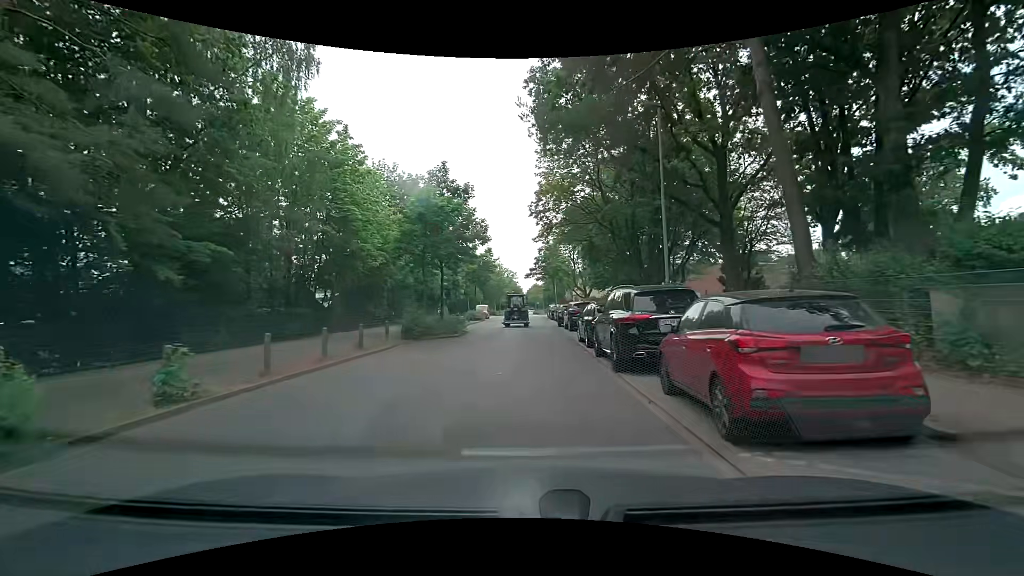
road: residential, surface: asphalt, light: Day
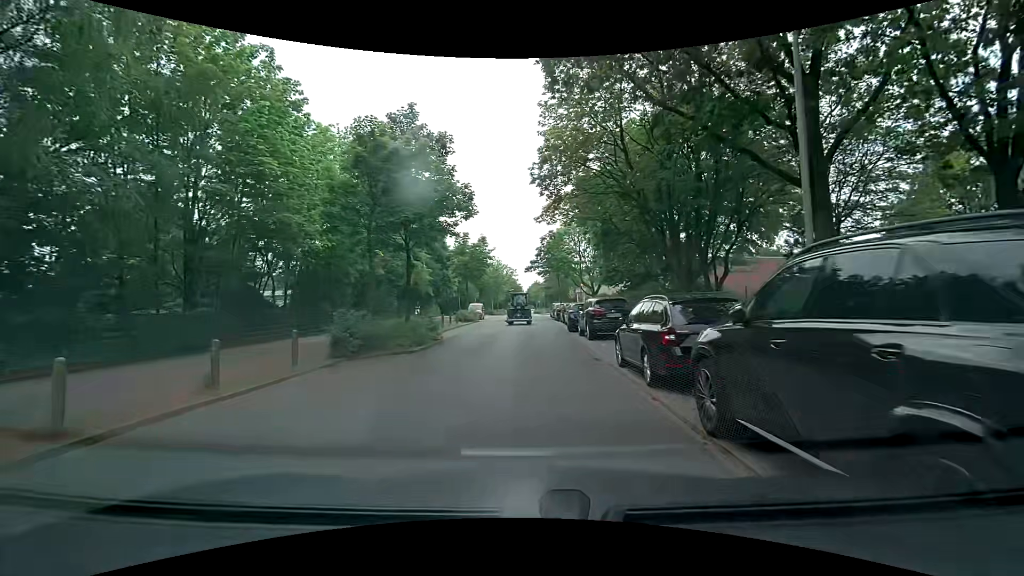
(+0.1, +8.2) m; +1°
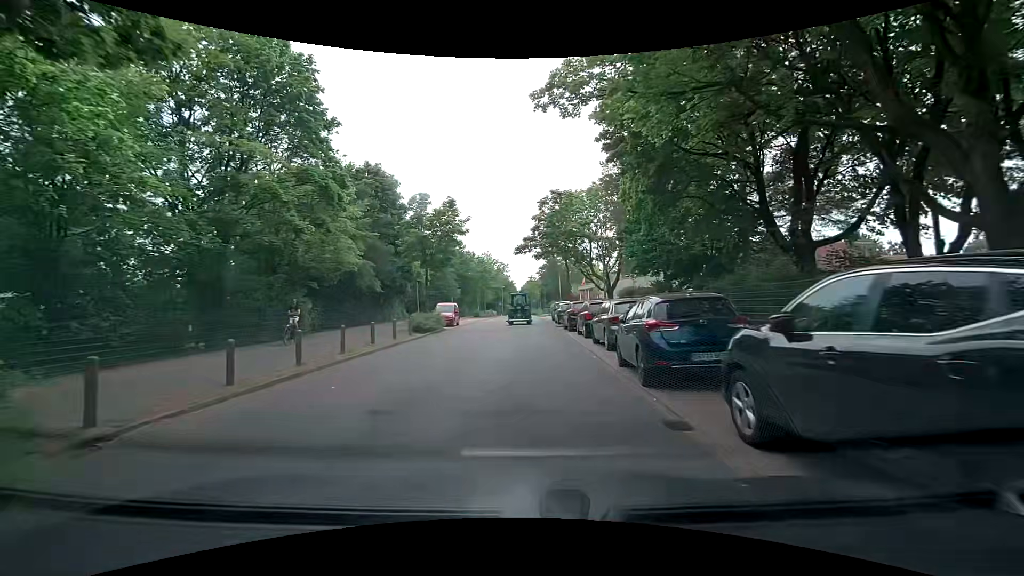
(0.0, +16.9) m; 0°
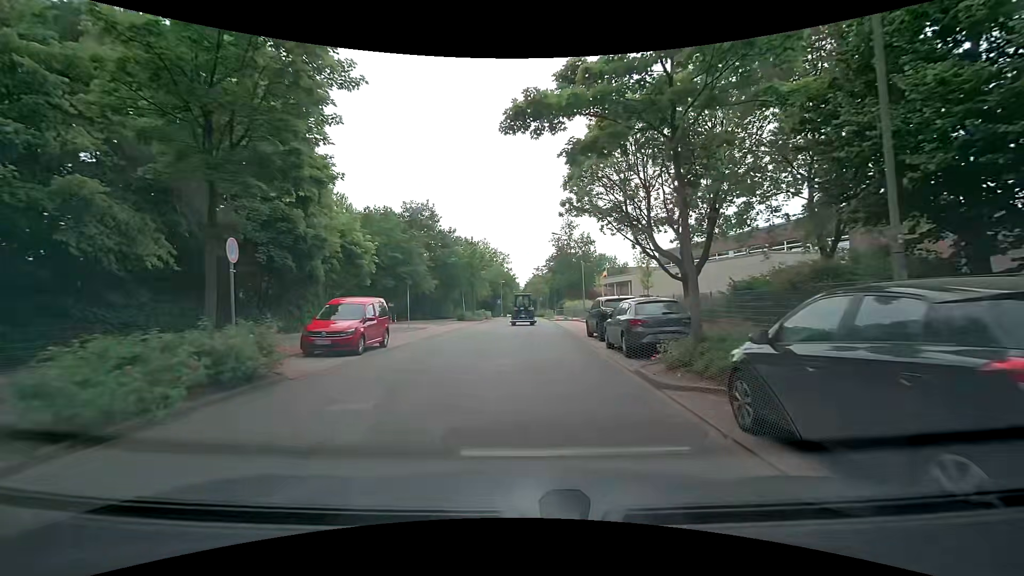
(0.0, +22.1) m; +1°
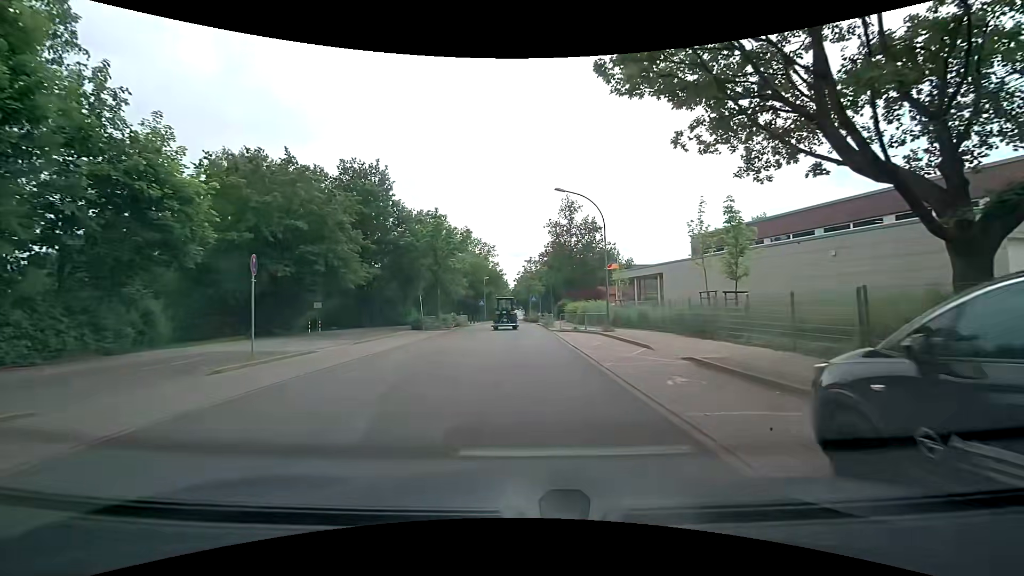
(+0.1, +17.3) m; 0°
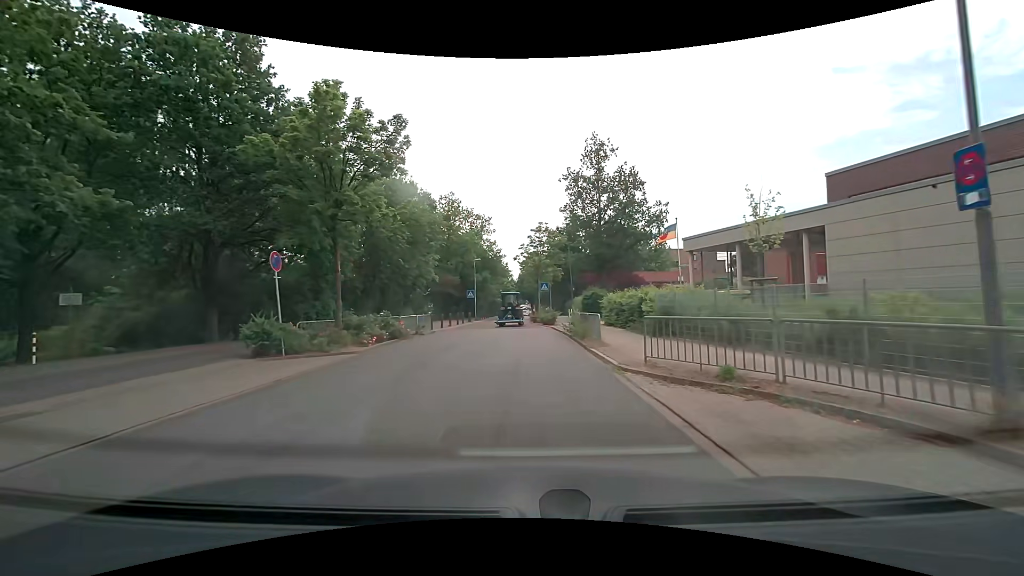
(+0.1, +21.6) m; -1°
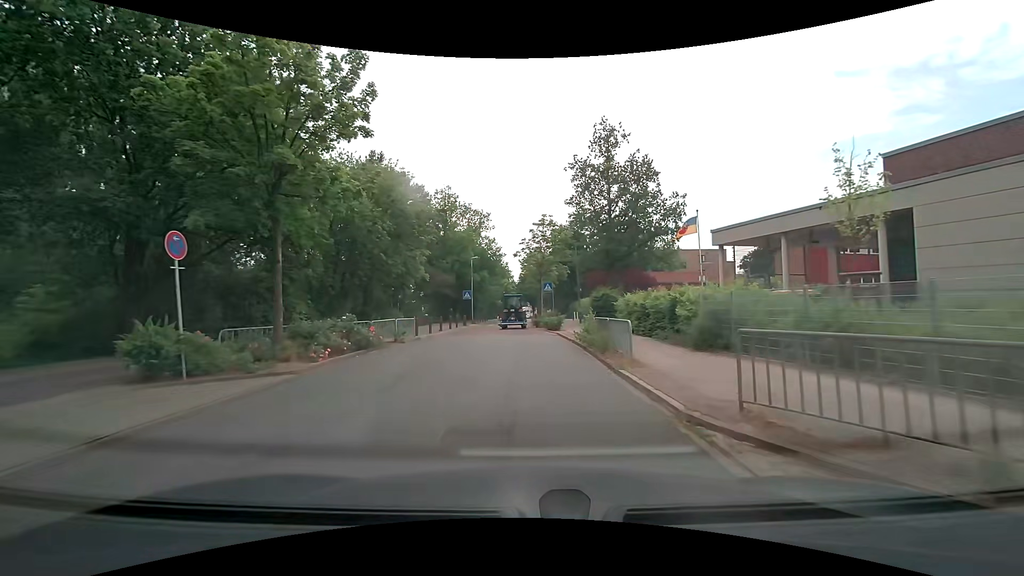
(0.0, +4.3) m; 0°
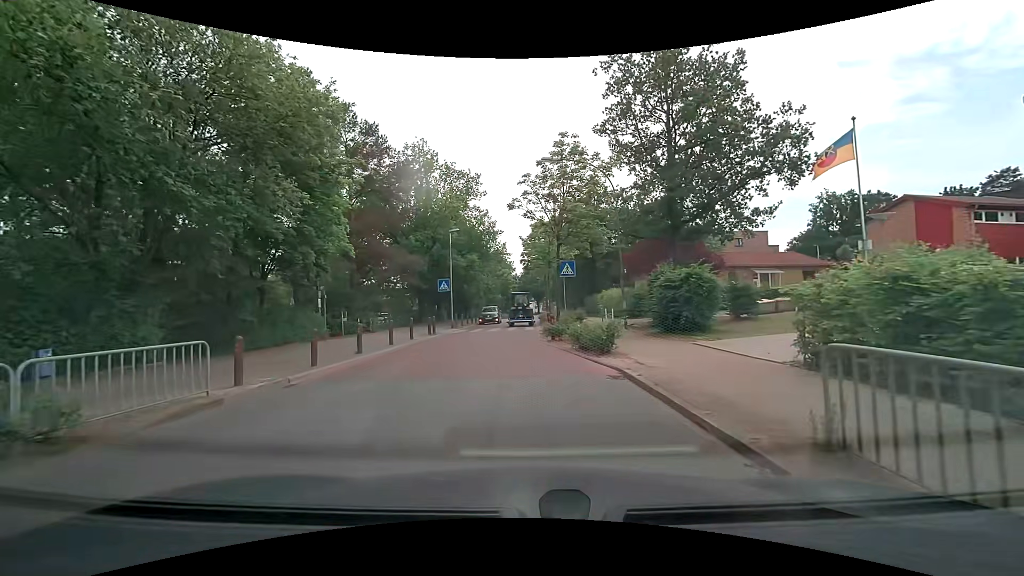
(0.0, +15.6) m; 0°
(0, +10) (-2, +20) (-2, +30) (-1, +40) (0, +50) (0, +60) (0, +70) (0, +80) (+1, +90) (+1, +100) m
